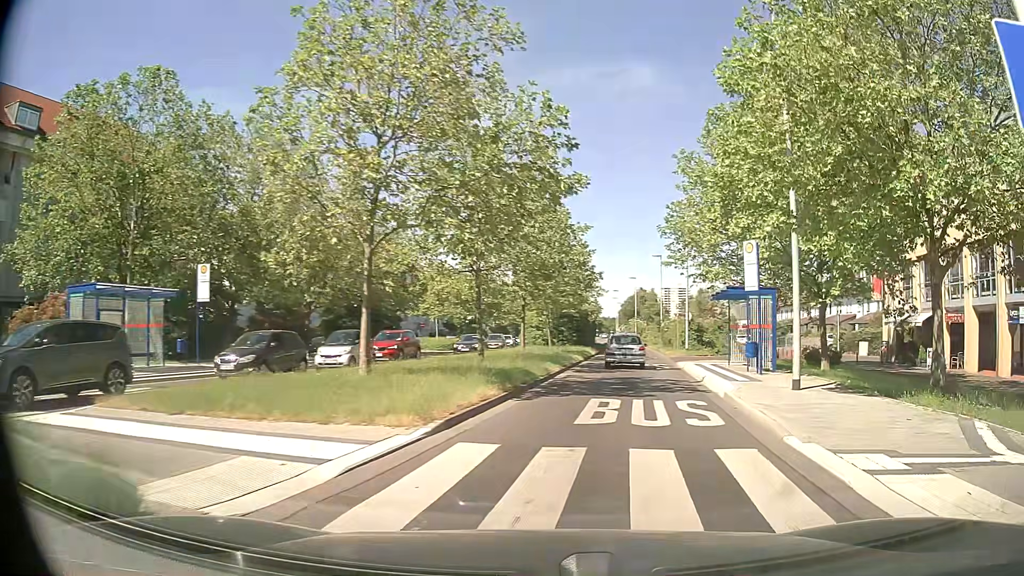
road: secondary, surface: asphalt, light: Day
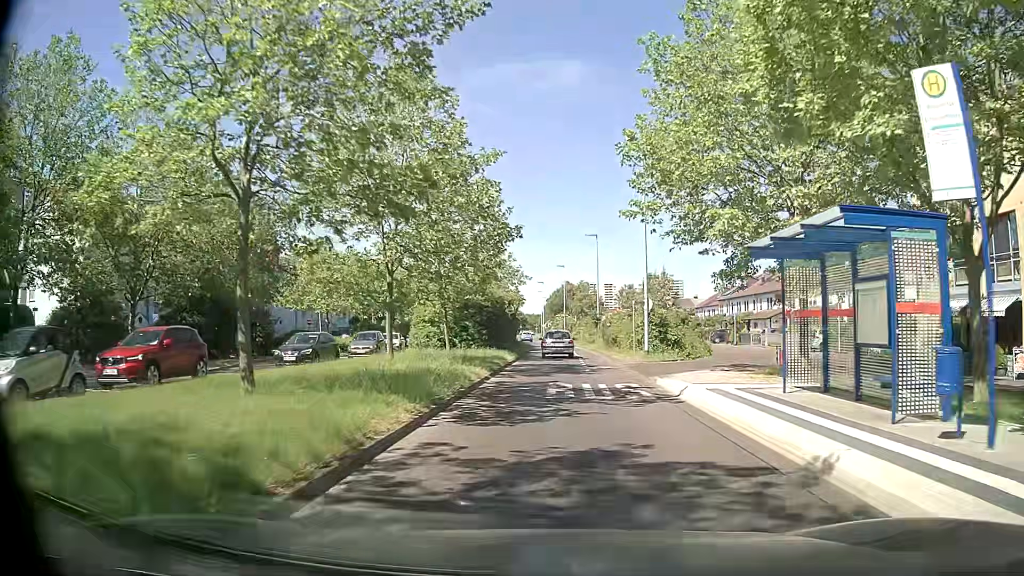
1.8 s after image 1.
(+1.0, +14.4) m; +5°
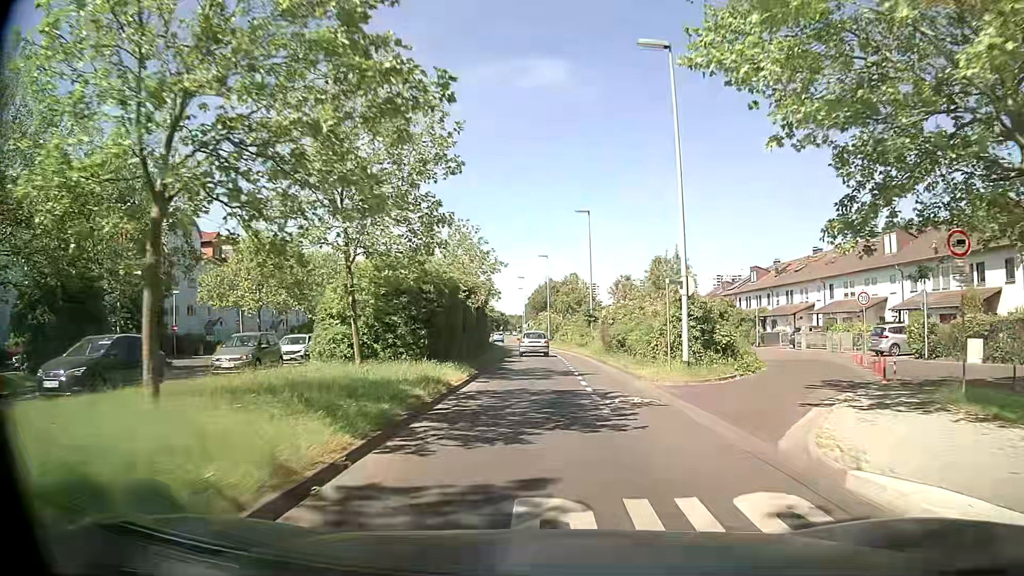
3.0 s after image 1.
(+0.2, +12.7) m; +2°
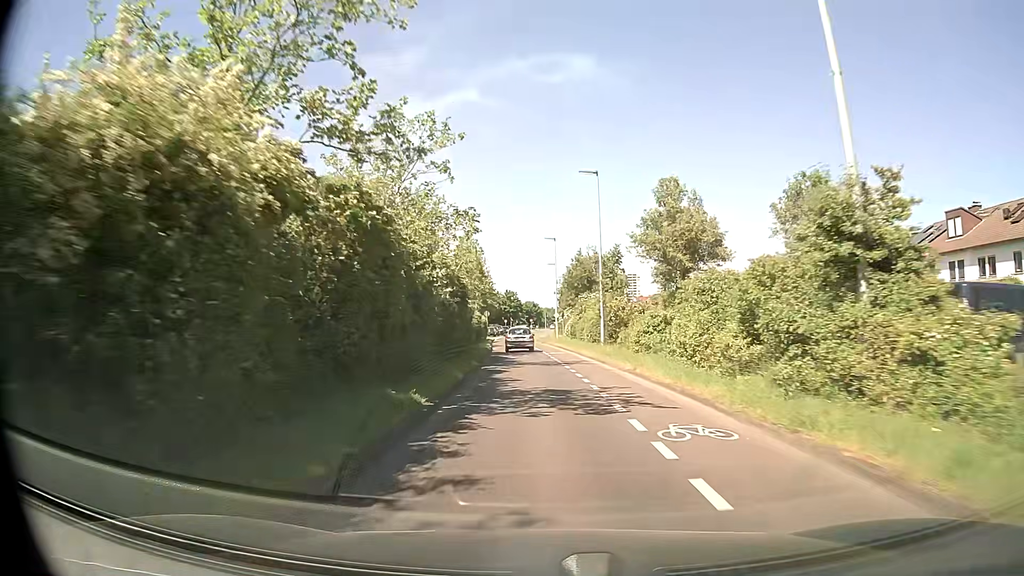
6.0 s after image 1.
(-0.9, +40.5) m; -4°
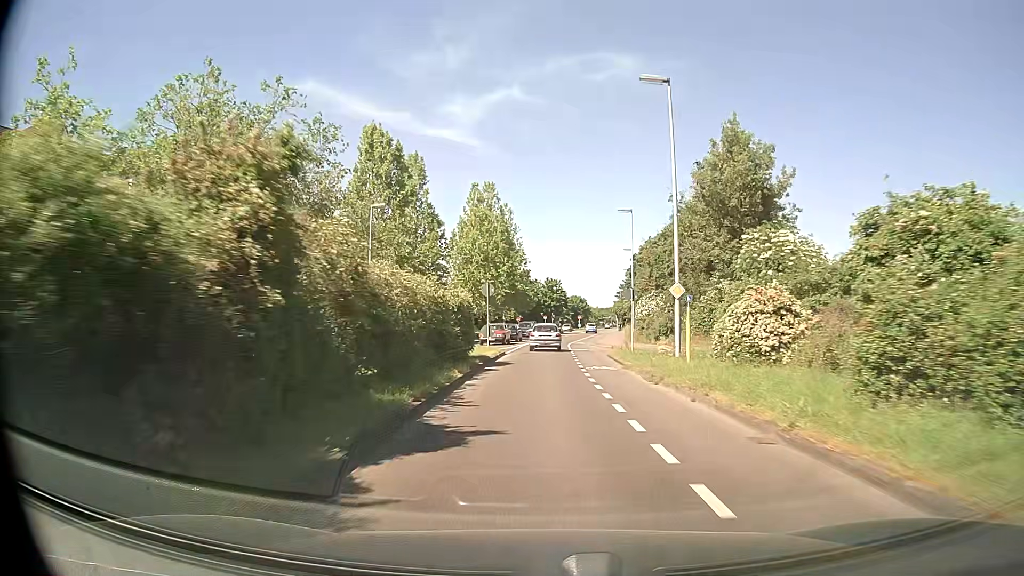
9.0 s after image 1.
(-1.4, +44.1) m; -3°
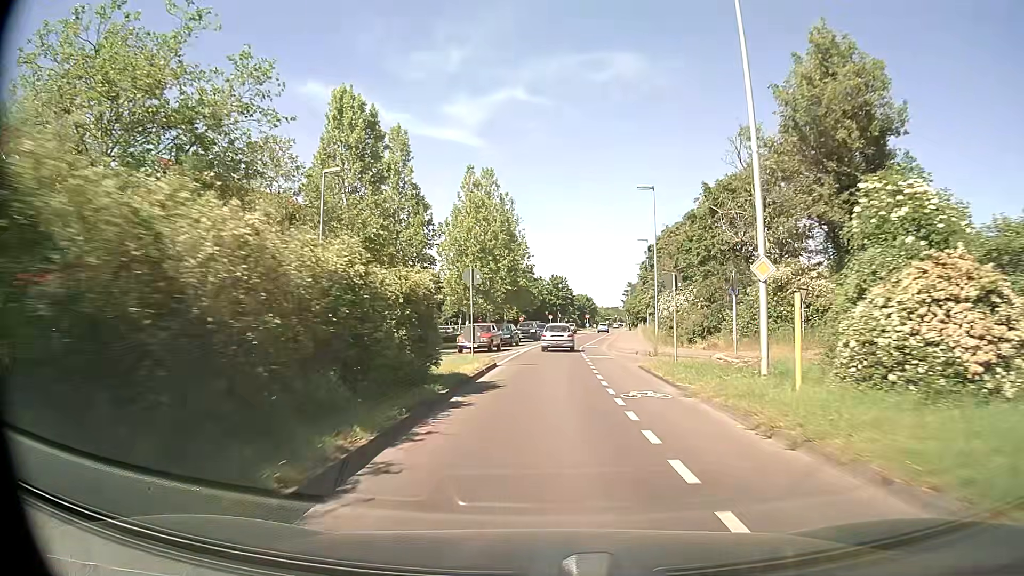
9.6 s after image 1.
(0.0, +8.7) m; 0°
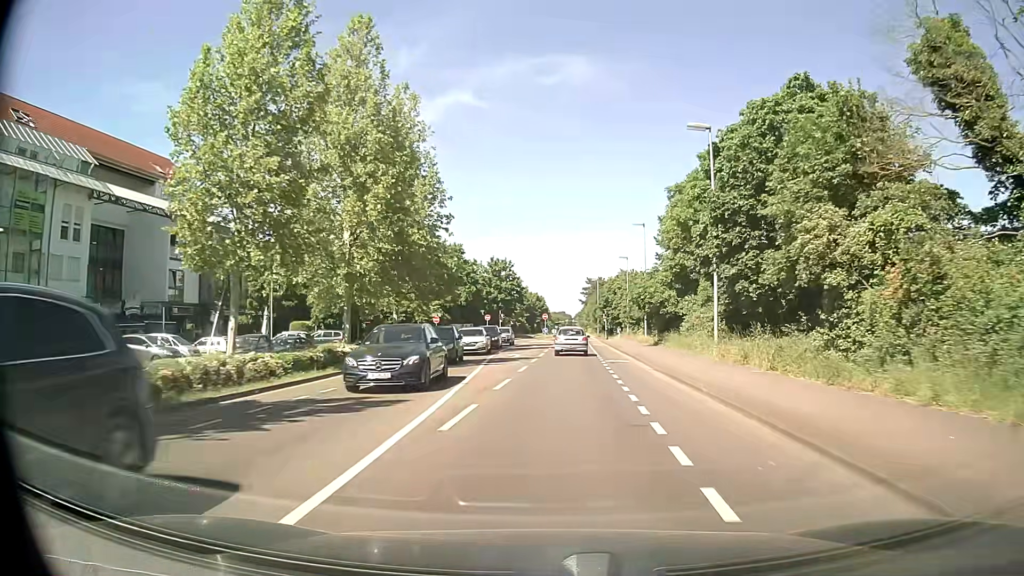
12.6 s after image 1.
(+1.1, +43.1) m; +4°
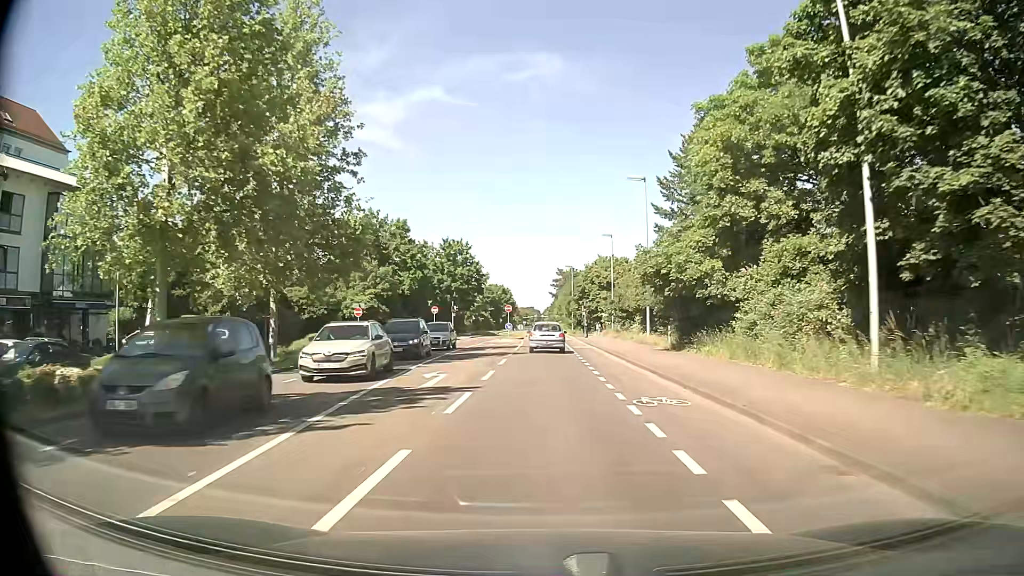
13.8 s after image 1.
(+0.5, +16.7) m; +2°
(0, +10) (0, +20) (0, +30) (0, +40) (0, +50) (0, +60) (0, +70) (0, +80) (0, +90) (0, +100) m
